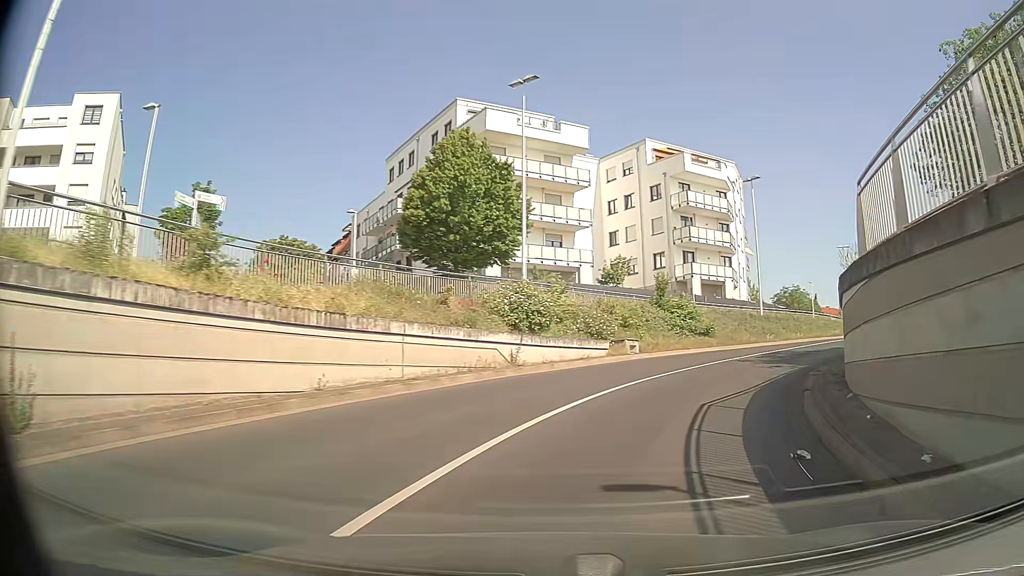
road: tertiary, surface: asphalt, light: Day
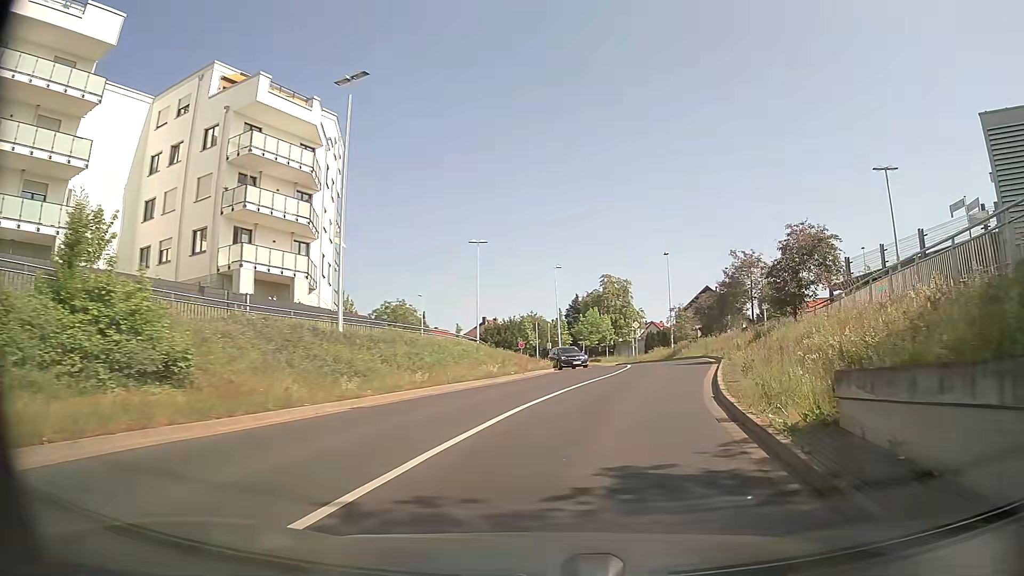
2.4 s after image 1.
(+7.3, +20.2) m; +36°
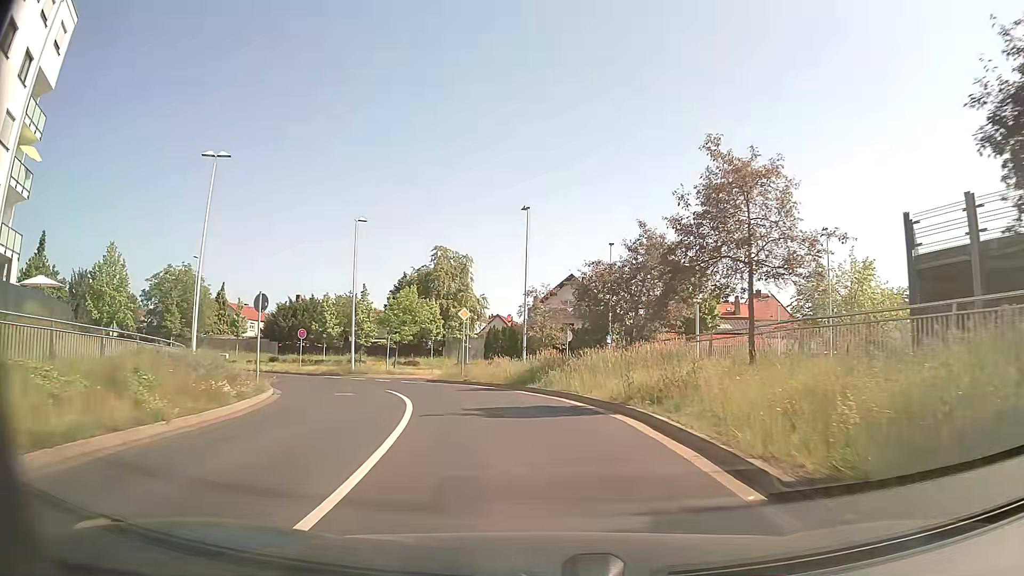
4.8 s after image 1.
(+3.7, +21.5) m; +13°
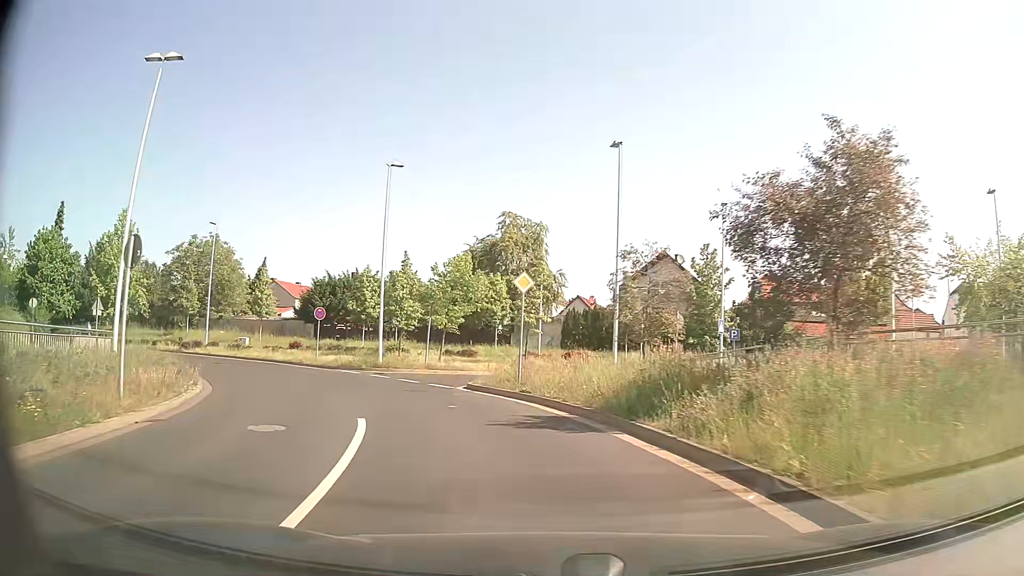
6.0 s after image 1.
(-0.5, +10.8) m; -7°
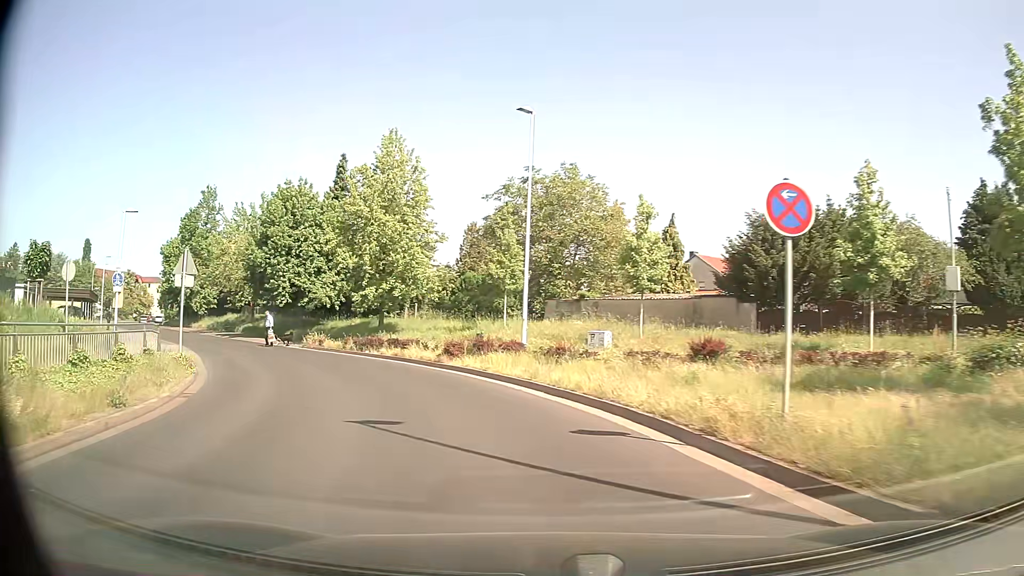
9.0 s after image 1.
(-8.2, +25.9) m; -37°
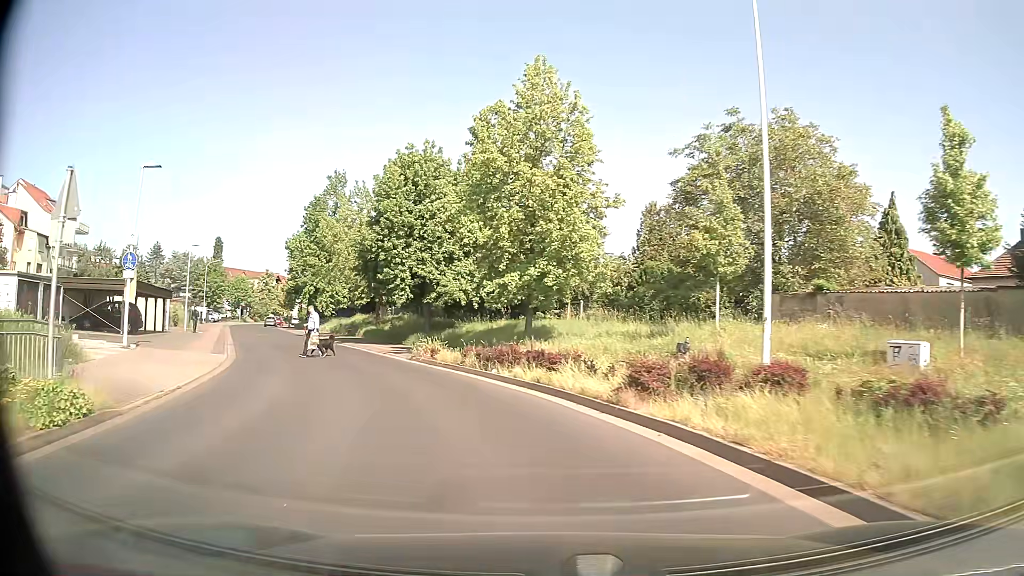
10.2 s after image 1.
(-1.4, +10.9) m; -15°
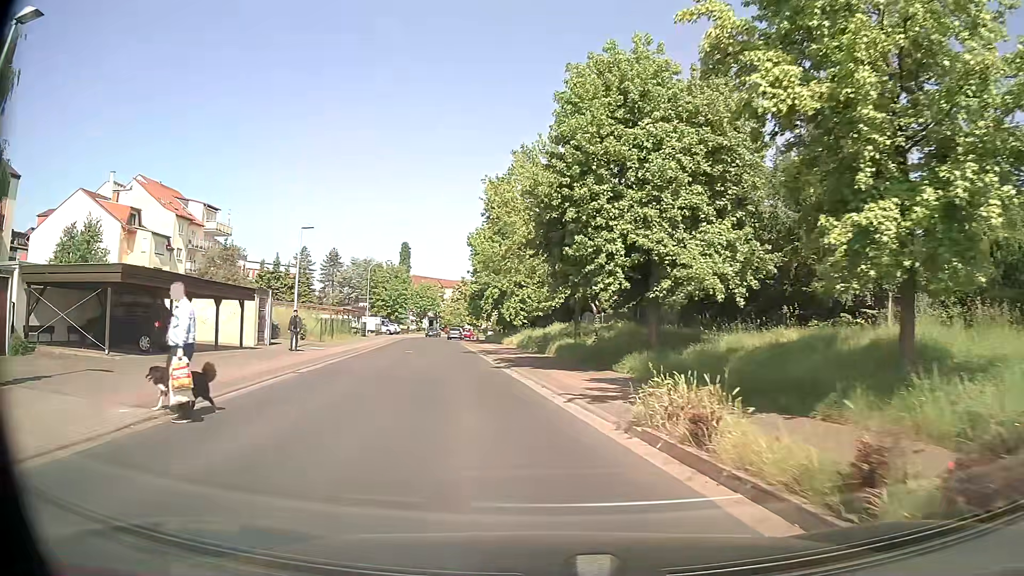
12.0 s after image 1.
(-2.3, +14.9) m; -18°
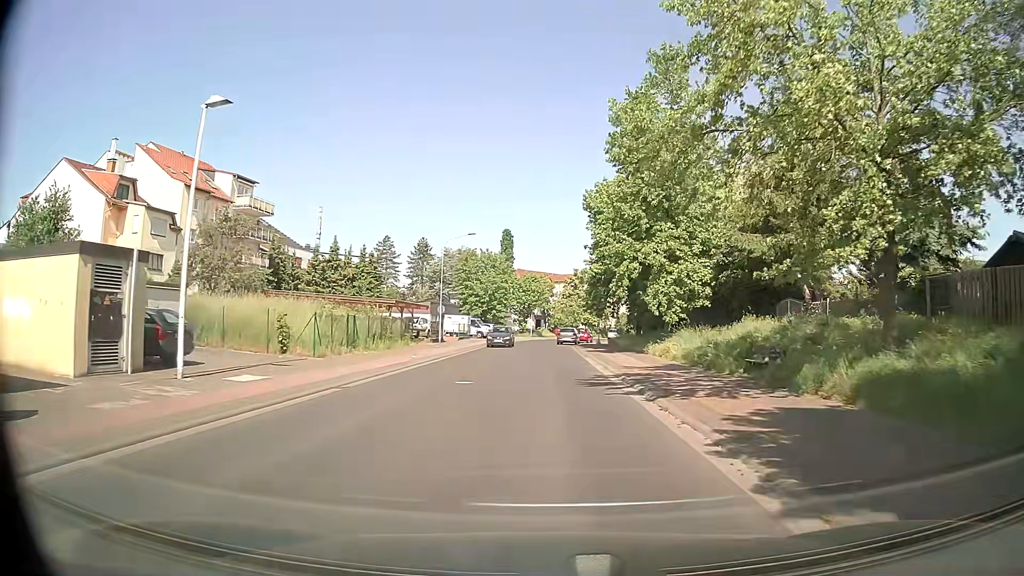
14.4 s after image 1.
(-2.4, +21.1) m; -10°
(0, +10) (+1, +20) (+1, +30) (0, +40) (0, +50) (+1, +60) (+2, +70) (+5, +79) (+8, +89) (+12, +98) m
